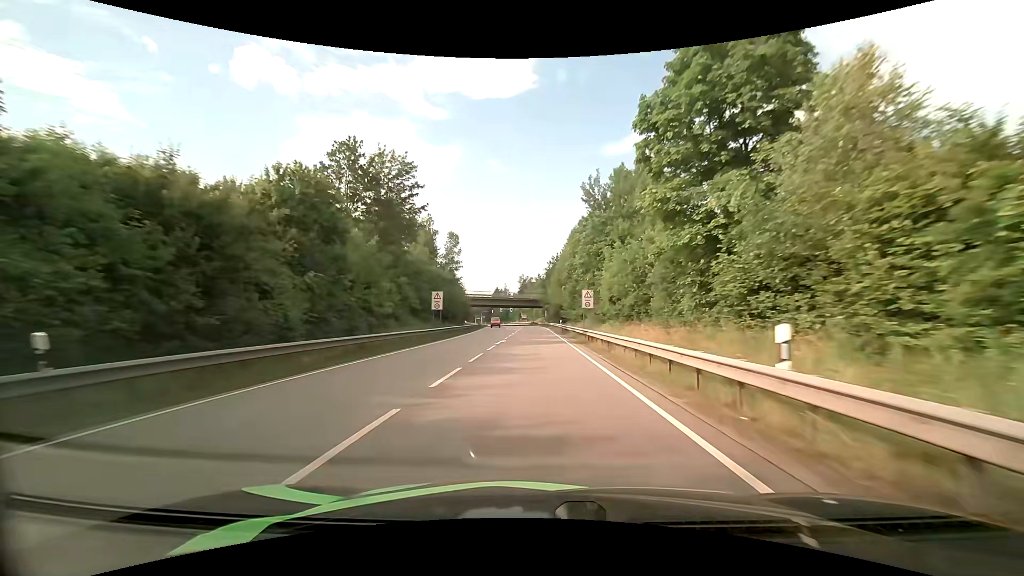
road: primary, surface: asphalt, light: Day
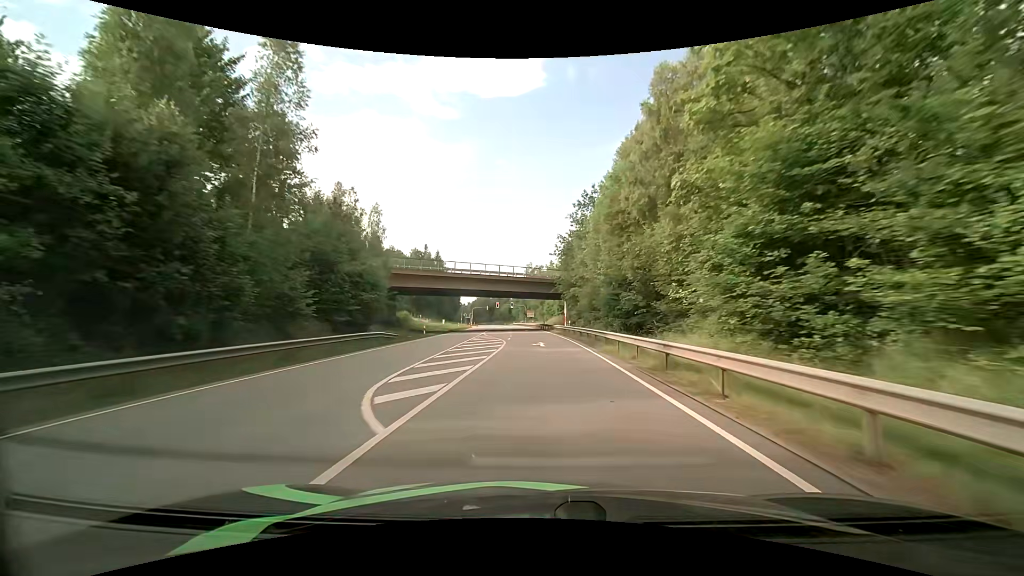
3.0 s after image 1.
(-0.8, +60.9) m; -1°
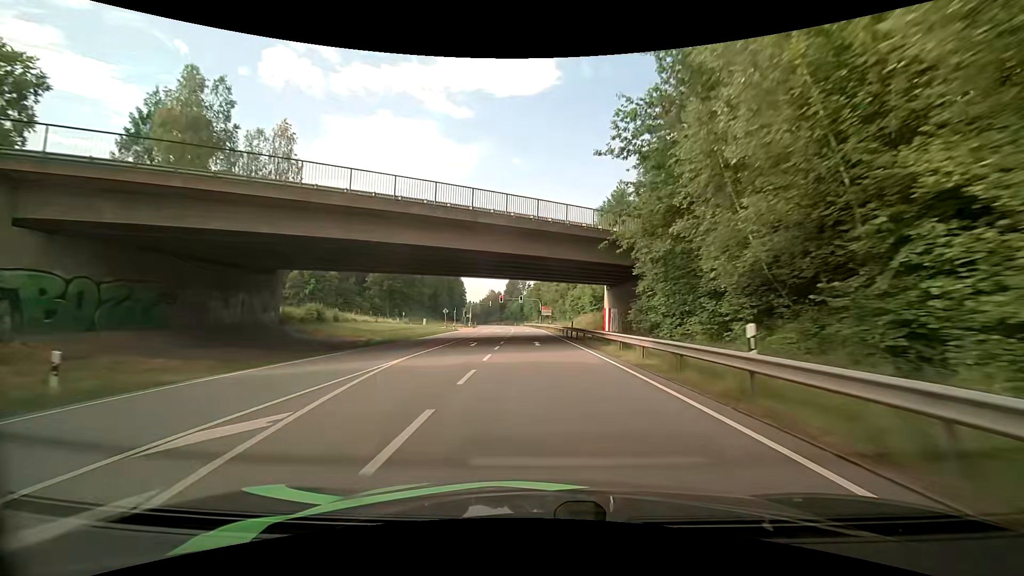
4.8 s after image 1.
(-0.5, +36.5) m; -2°
(0, +10) (0, +20) (0, +30) (0, +40) (0, +50) (-1, +60) (-1, +70) (-1, +80) (-2, +90) (-2, +100) m
